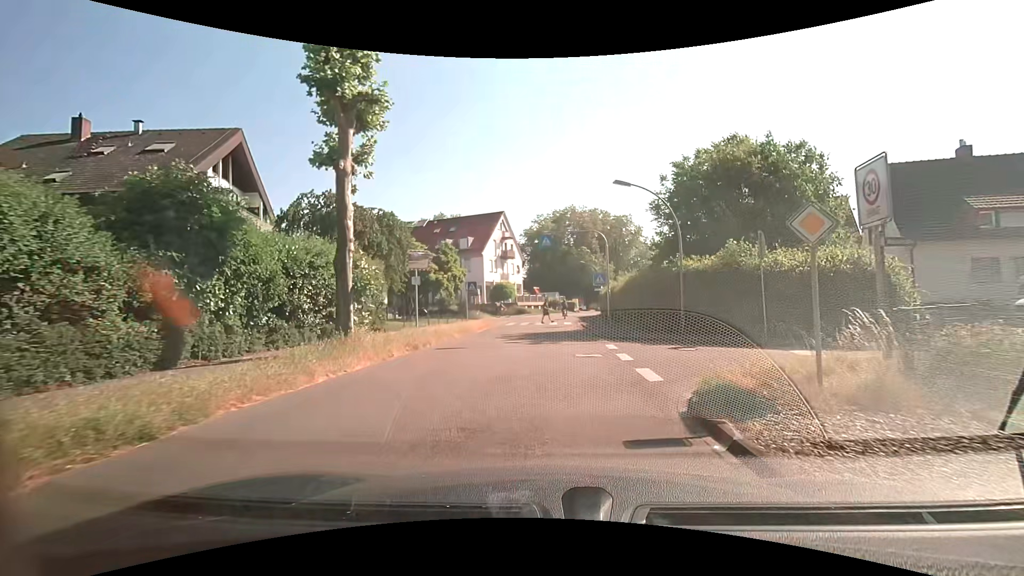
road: tertiary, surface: asphalt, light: Day
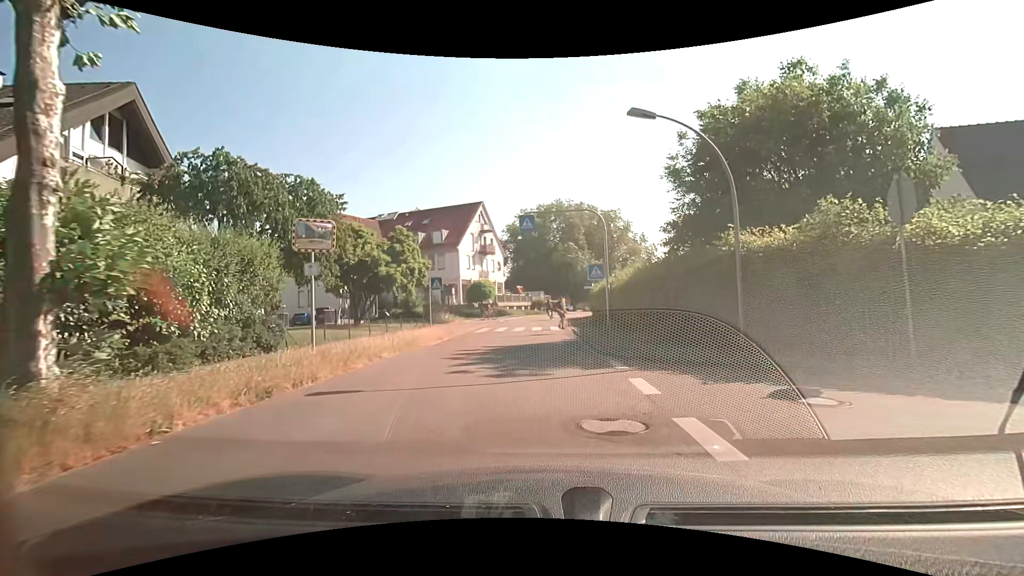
(+0.1, +7.1) m; 0°
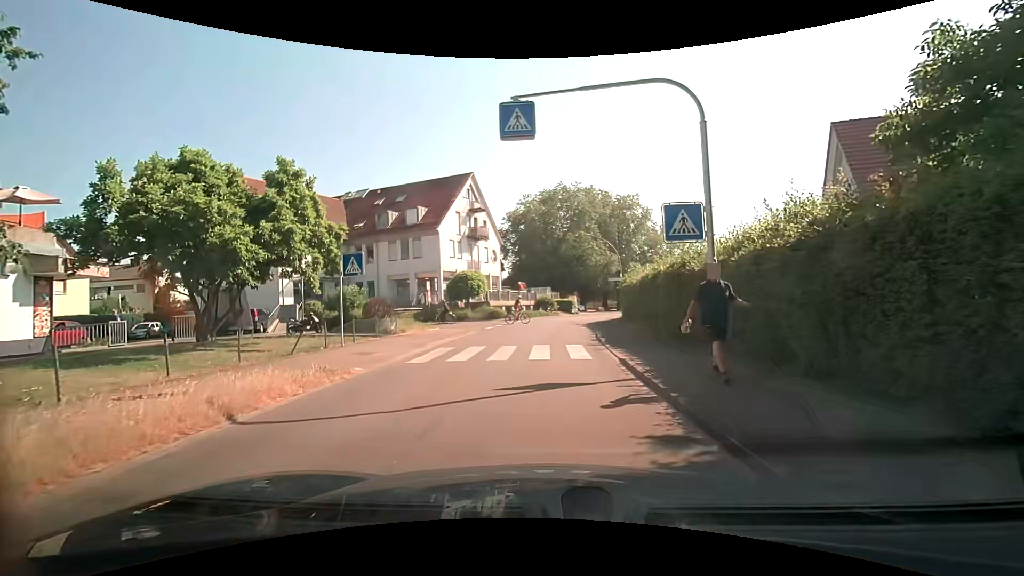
(0.0, +14.1) m; 0°
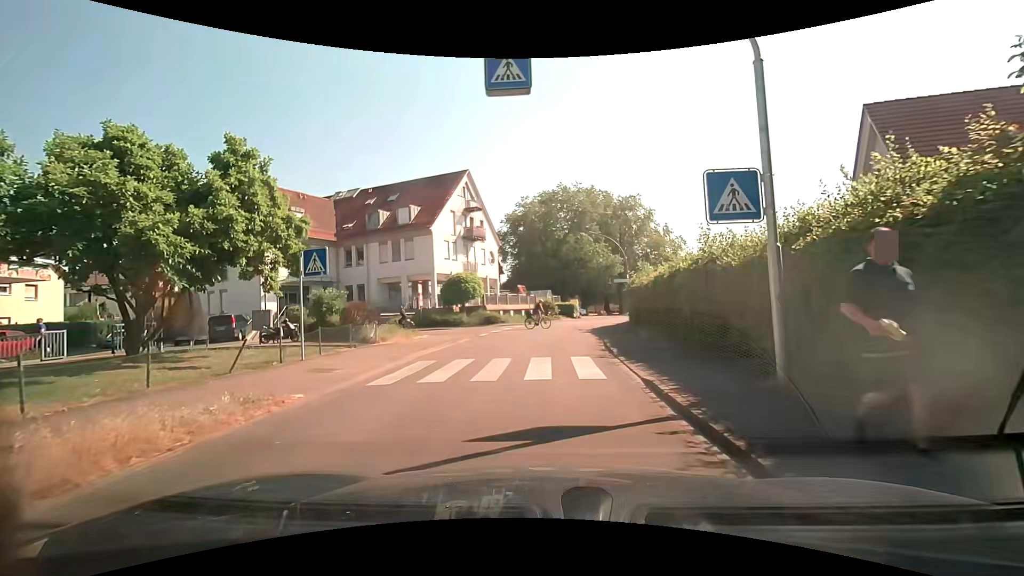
(0.0, +2.8) m; -1°
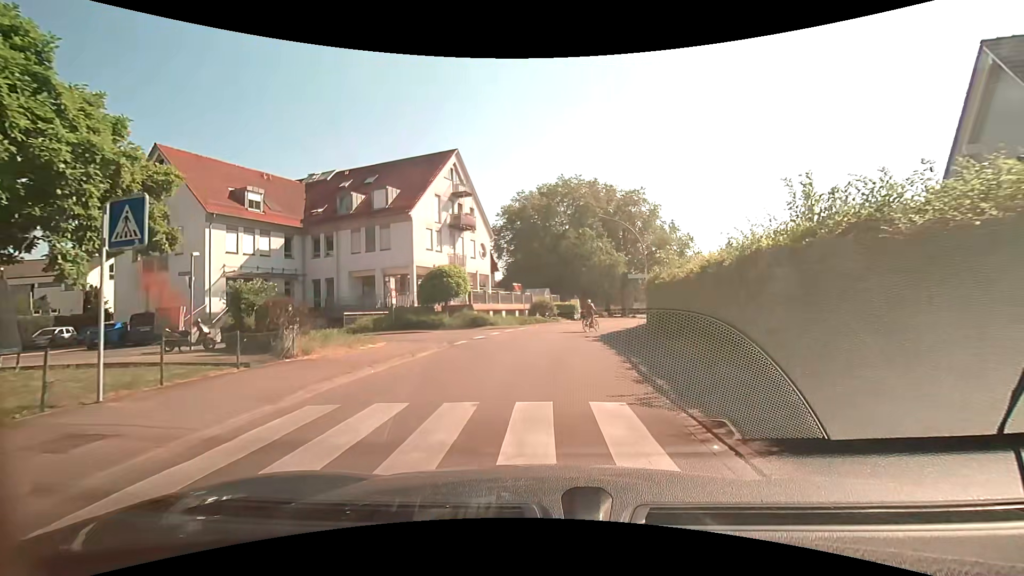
(0.0, +6.3) m; 0°
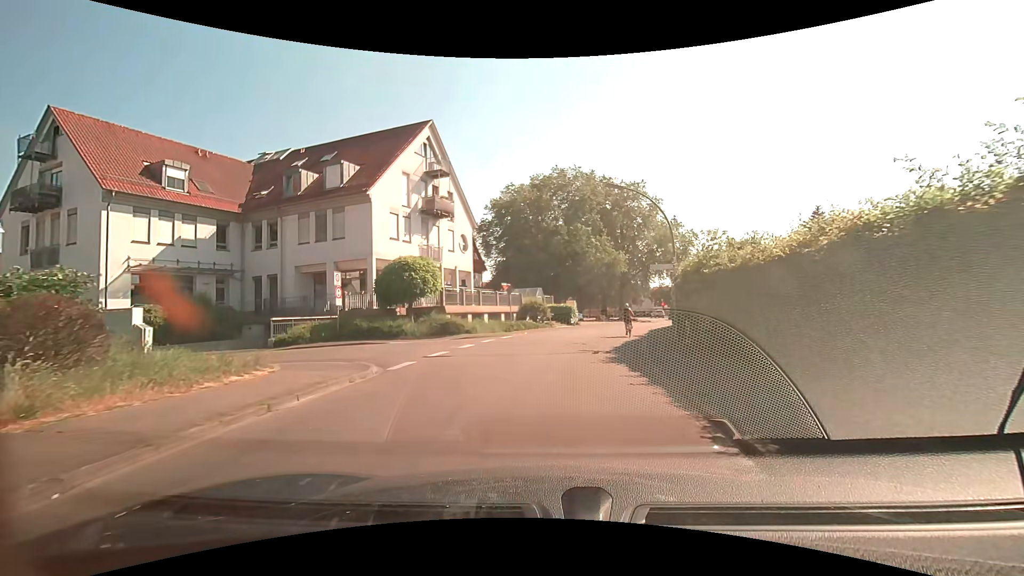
(+0.1, +7.2) m; +2°
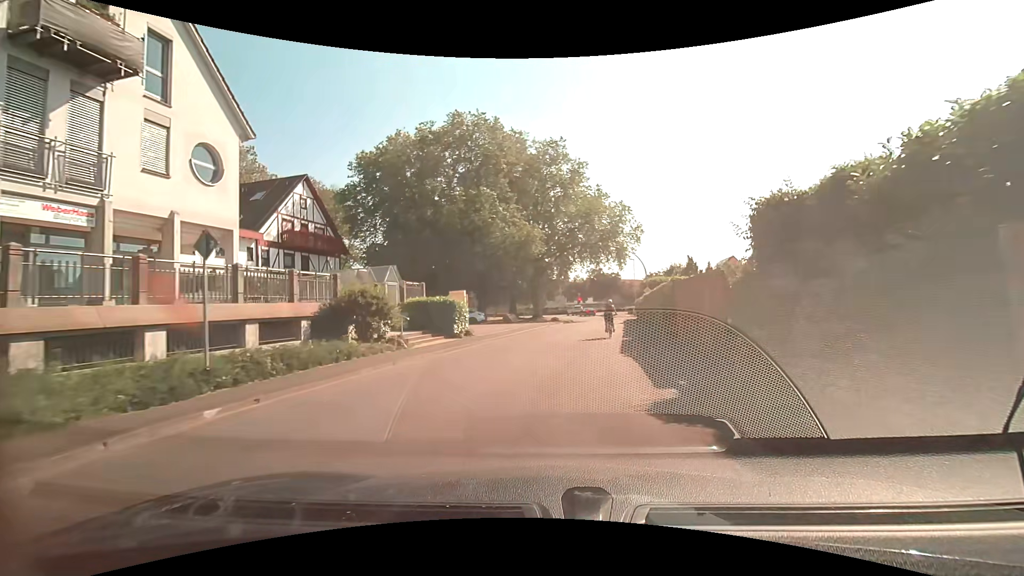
(+1.6, +21.2) m; +11°
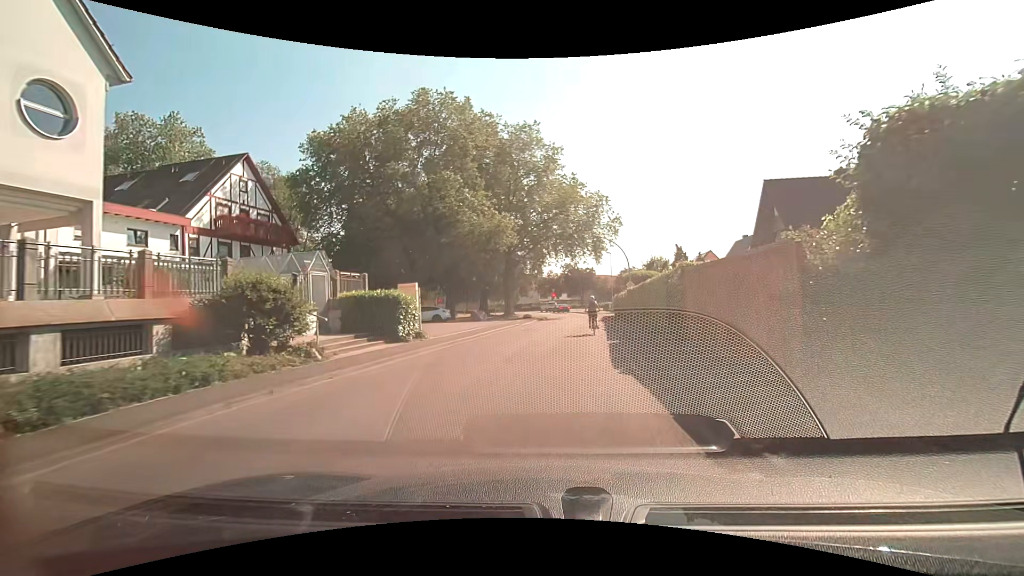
(0.0, +4.3) m; +2°
(+1, +10) (+2, +20) (+2, +30) (+3, +40) (+4, +50) (+5, +60) (+5, +70) (+2, +80) (-1, +89) (-7, +97) m
